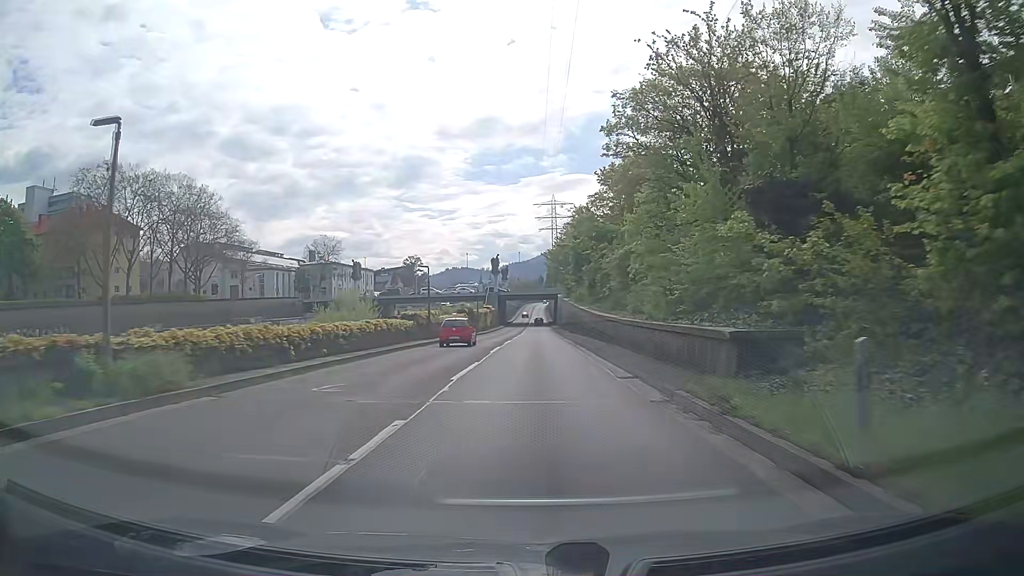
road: trunk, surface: asphalt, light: Day
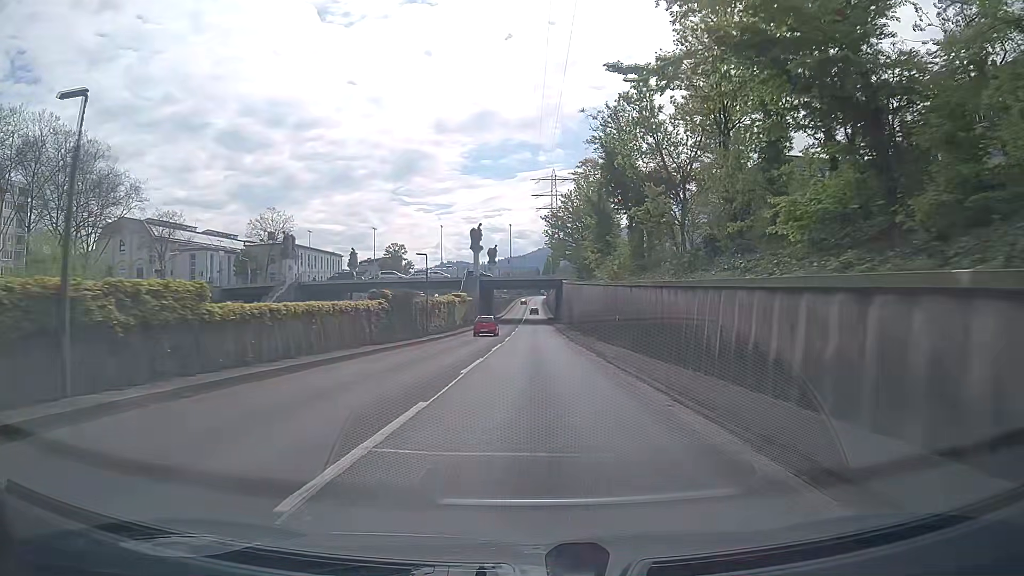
(+0.5, +34.5) m; +1°
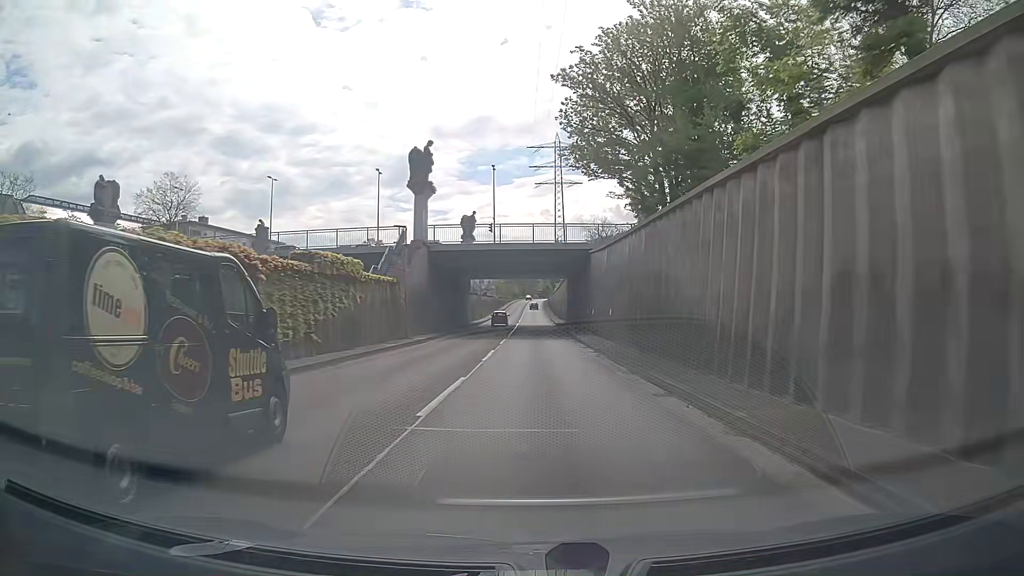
(+0.2, +43.6) m; +1°
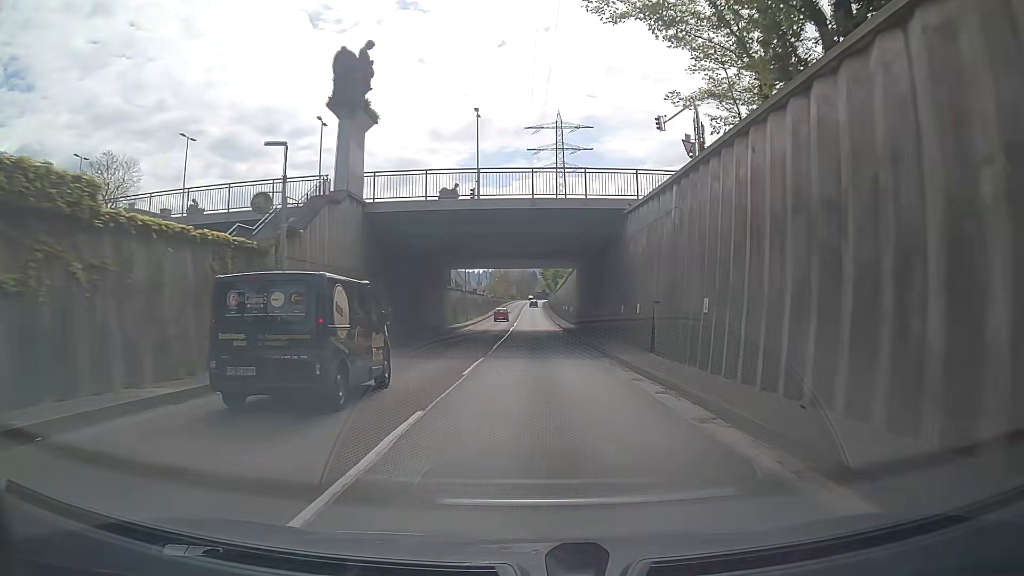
(-0.2, +17.8) m; -1°
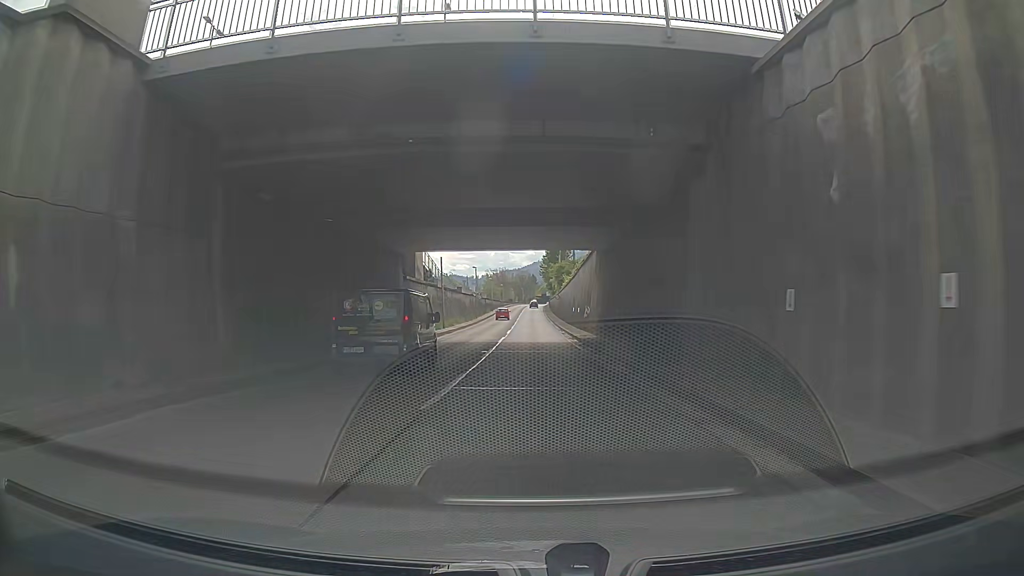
(0.0, +18.0) m; +1°
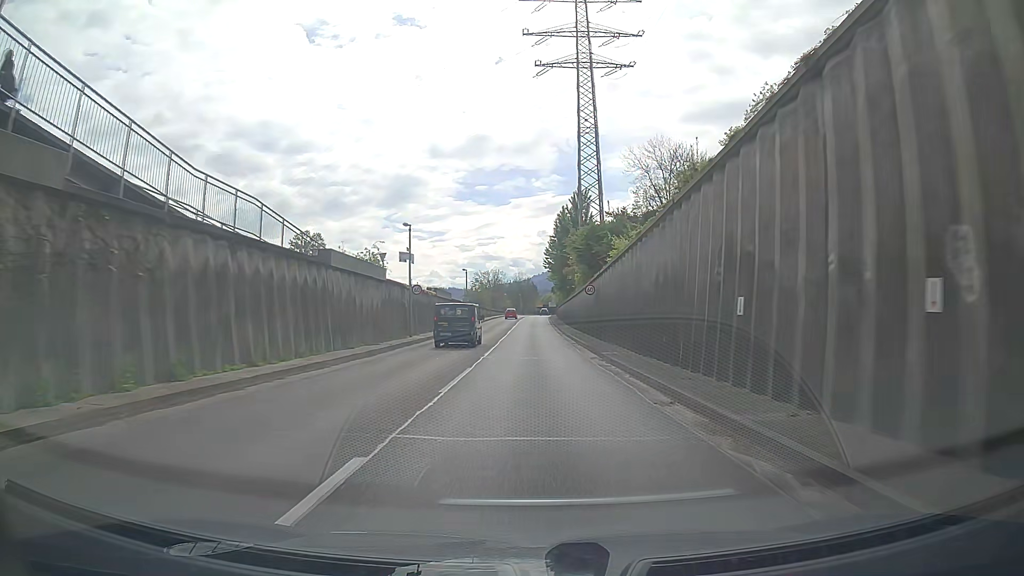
(+1.0, +45.6) m; -3°
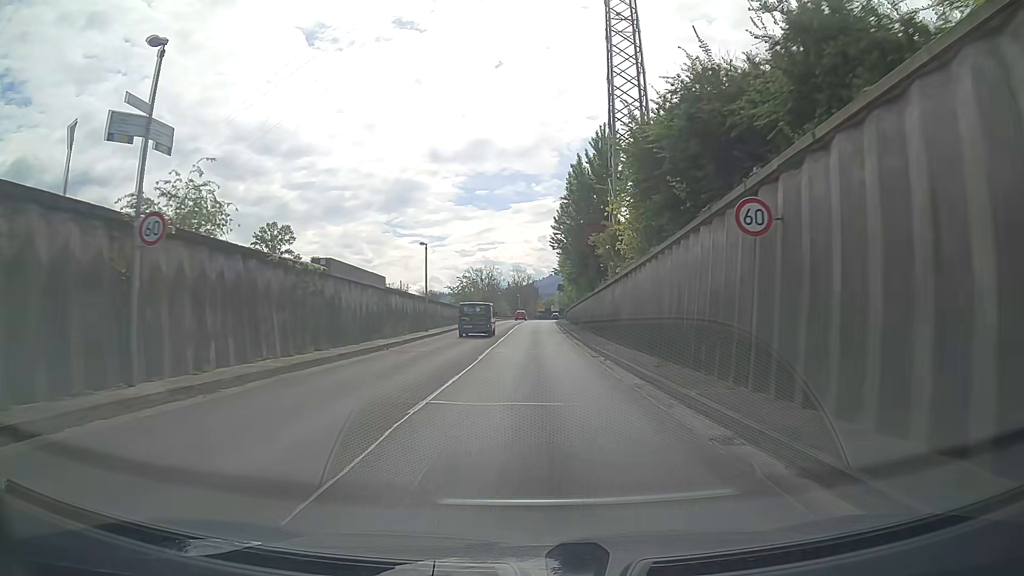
(+1.3, +27.3) m; +3°
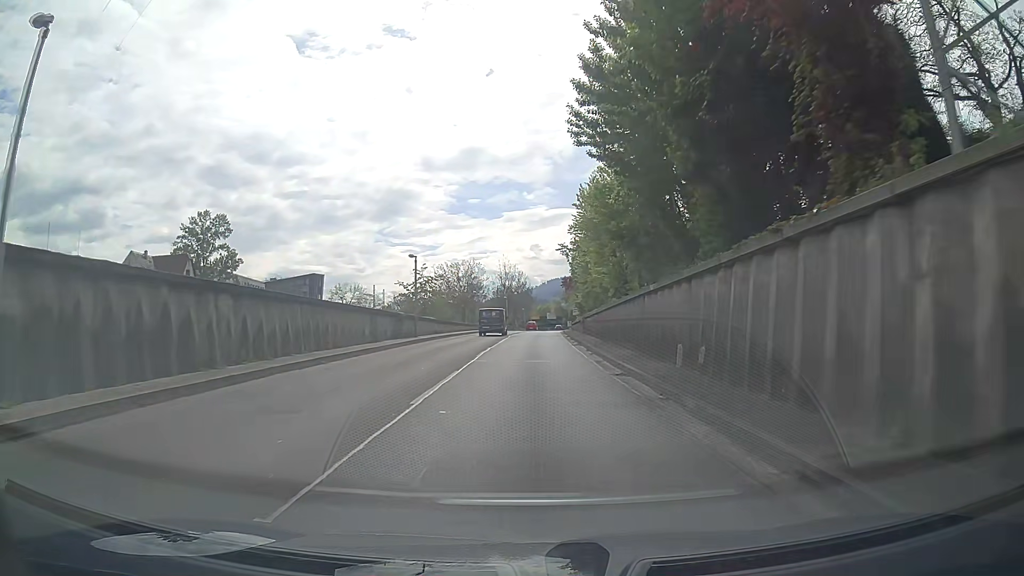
(+0.2, +35.5) m; +1°
(0, +10) (0, +20) (0, +30) (0, +40) (0, +50) (+1, +60) (+1, +70) (+1, +80) (+2, +90) (+3, +100) m
